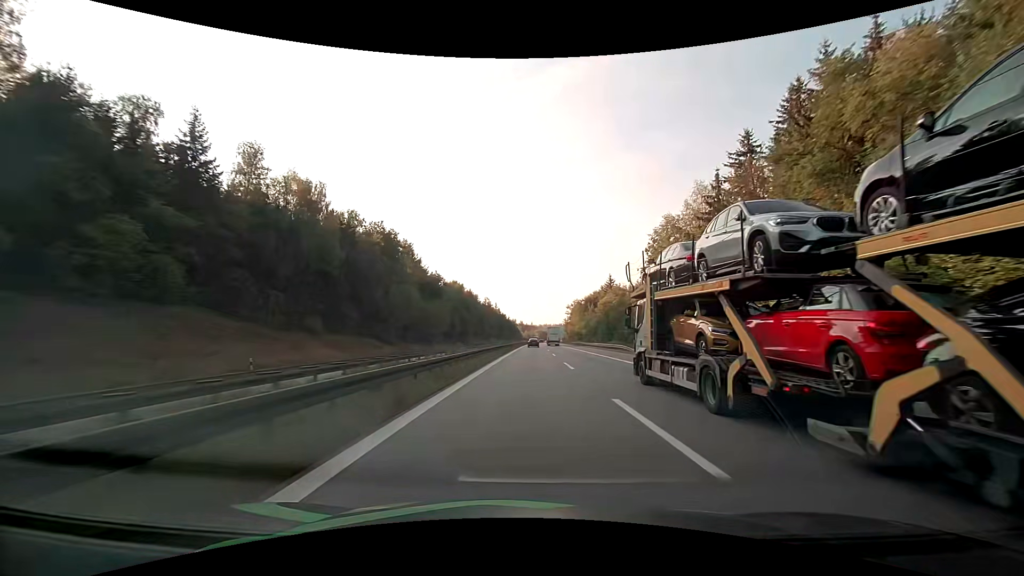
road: motorway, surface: asphalt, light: Day
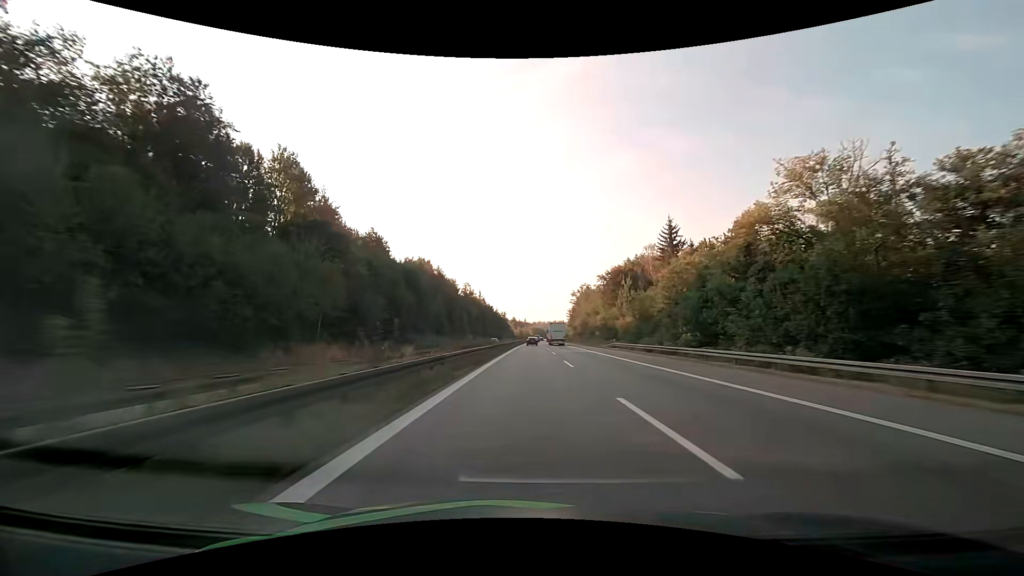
(+0.5, +70.8) m; +1°
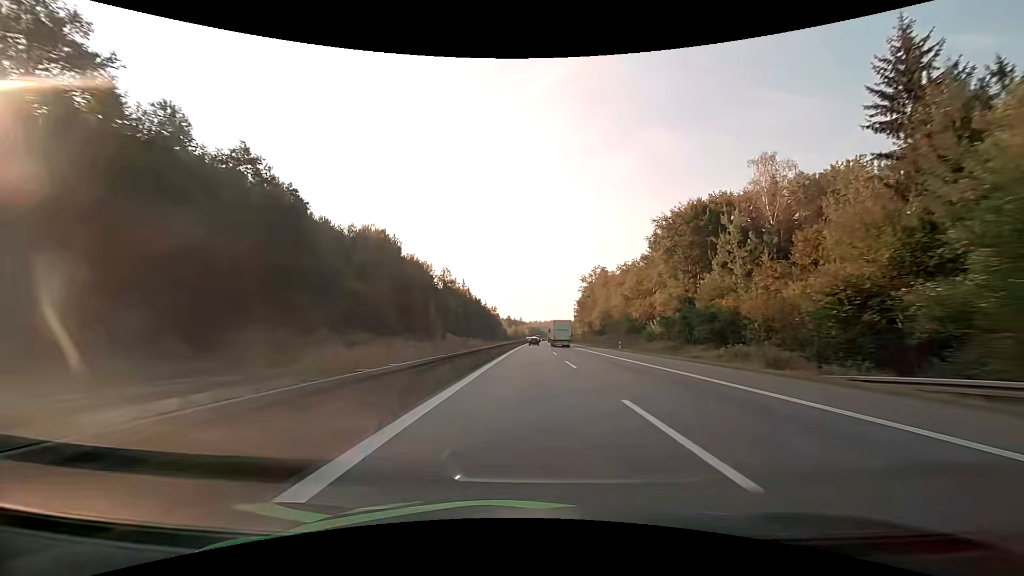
(0.0, +52.8) m; 0°
(0, +10) (0, +20) (0, +30) (0, +40) (0, +50) (0, +60) (0, +70) (0, +80) (0, +90) (+1, +100) m
